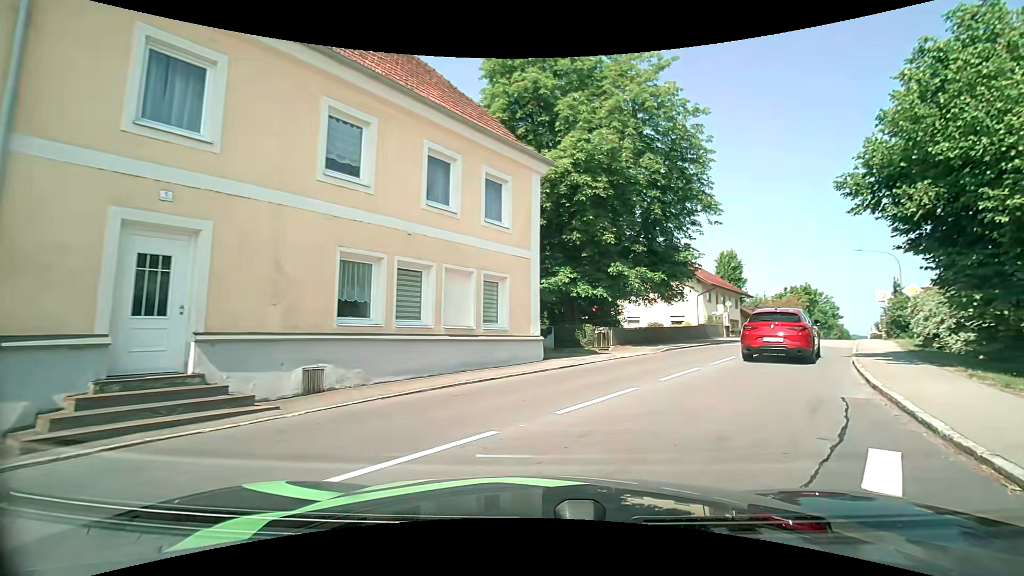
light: Day
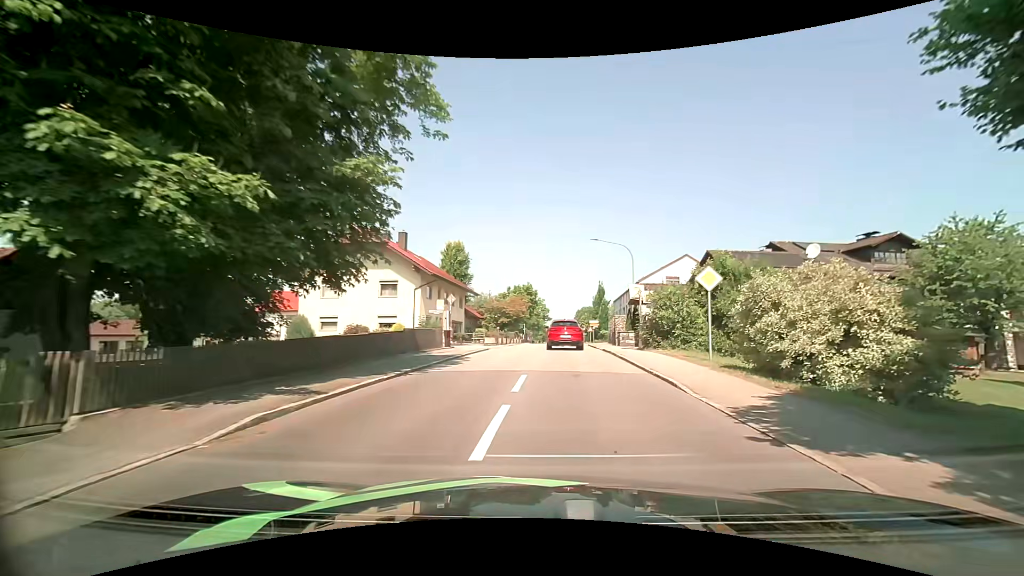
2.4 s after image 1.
(+4.9, +14.9) m; +33°
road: secondary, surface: asphalt
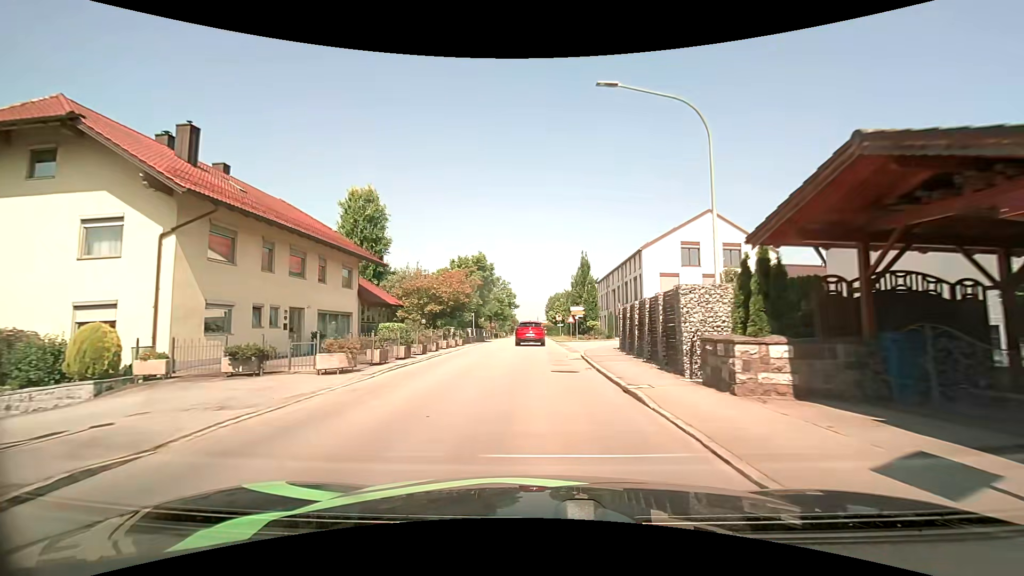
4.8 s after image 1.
(+1.0, +22.8) m; +2°
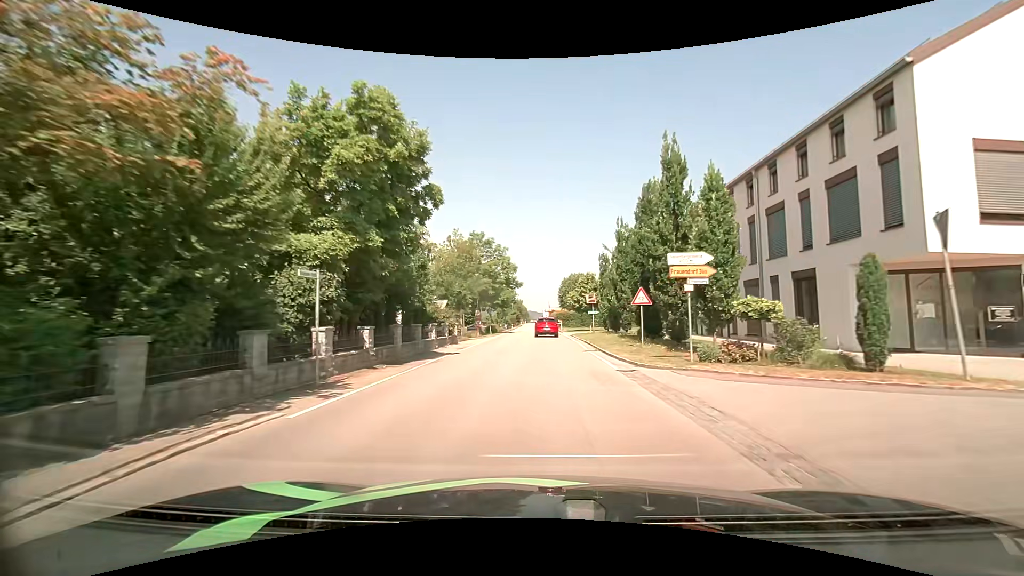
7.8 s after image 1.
(-0.4, +32.3) m; -1°
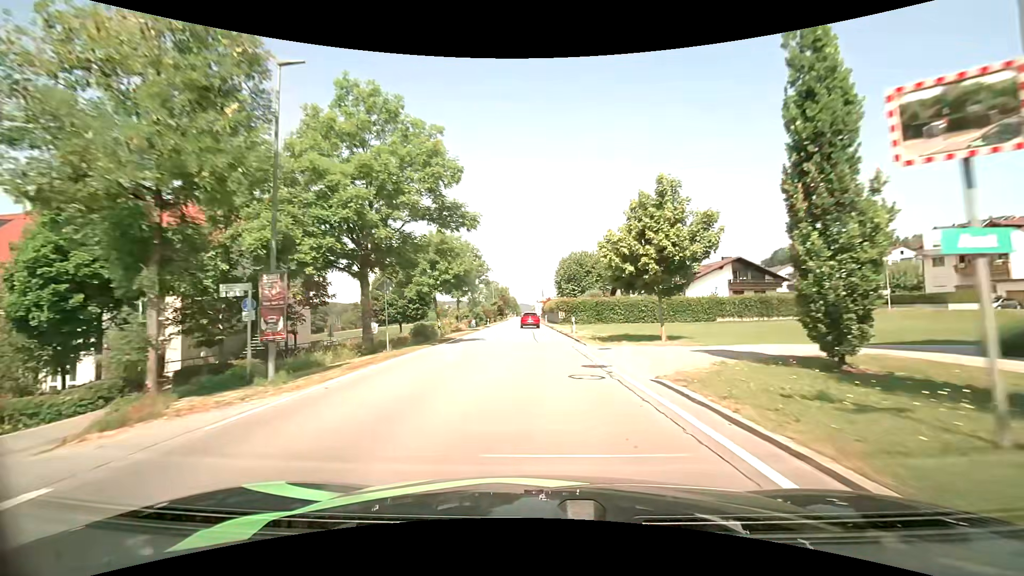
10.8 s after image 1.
(+0.4, +36.7) m; +1°
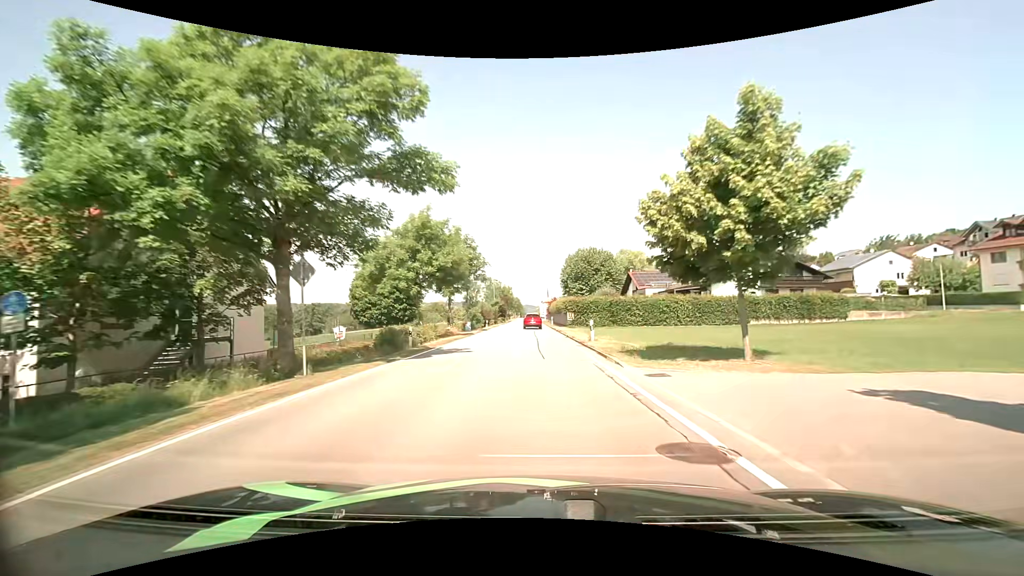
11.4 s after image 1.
(0.0, +7.8) m; -1°
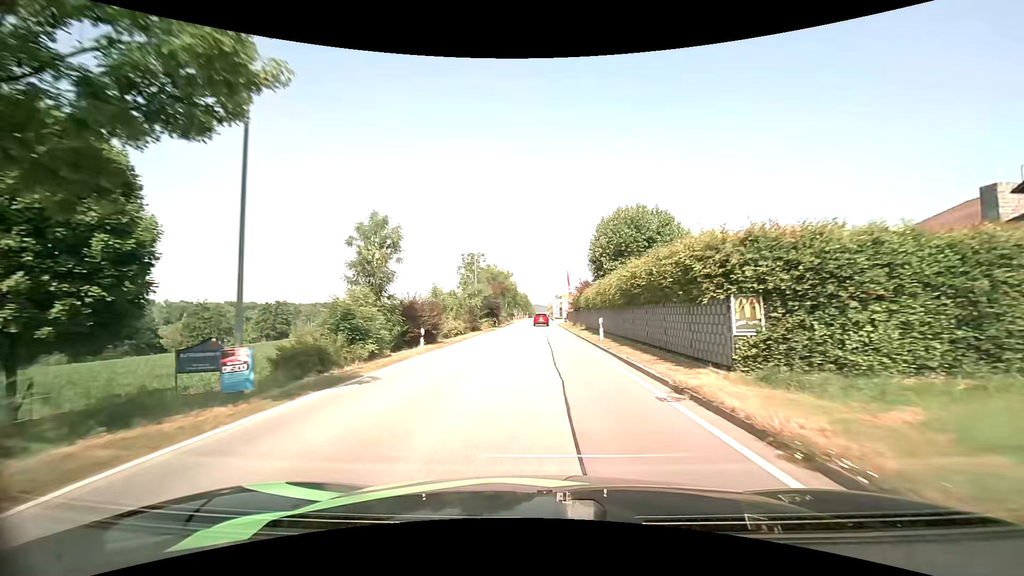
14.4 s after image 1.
(-0.7, +40.2) m; -1°
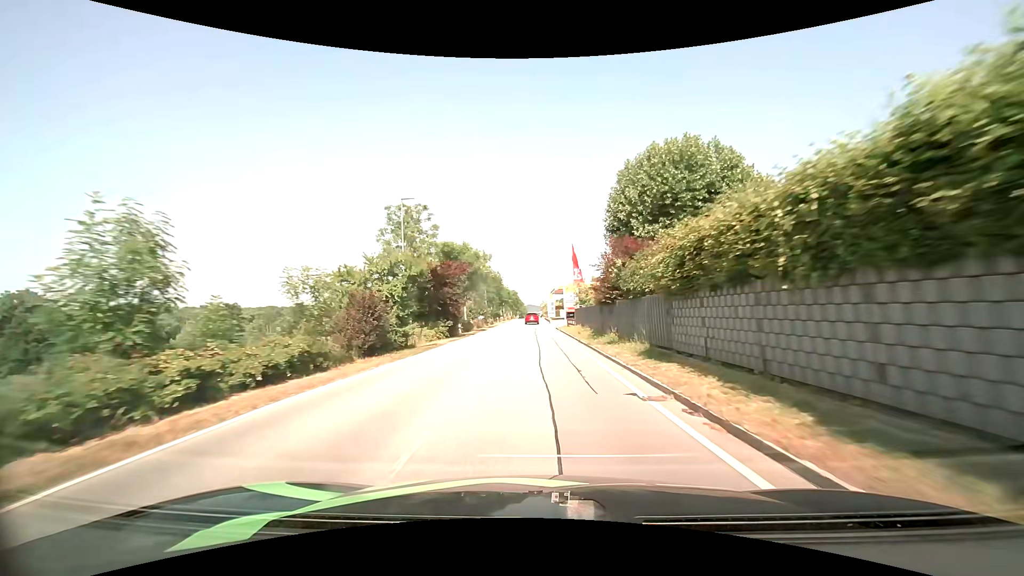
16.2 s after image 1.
(+0.1, +25.1) m; +1°
(0, +10) (0, +20) (0, +30) (0, +40) (-1, +50) (-1, +60) (-1, +70) (-1, +80) (-1, +90) (-1, +100) m
